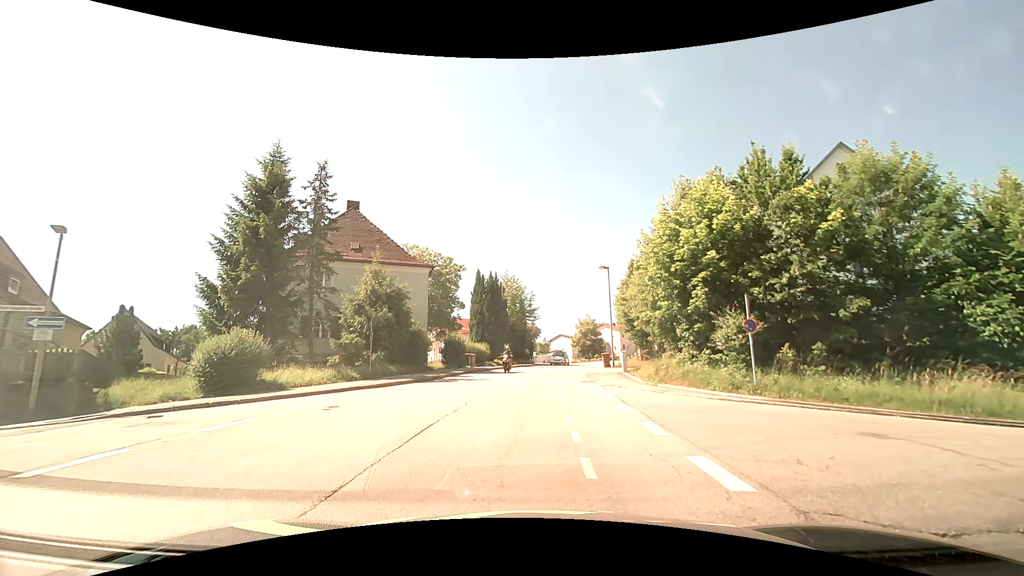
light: Day
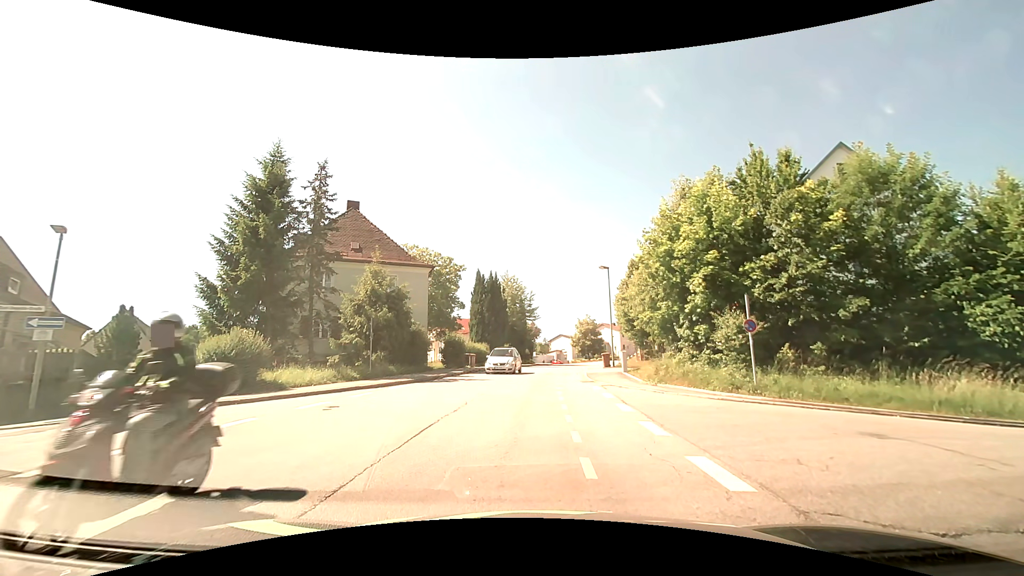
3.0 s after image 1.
(0.0, 0.0) m; 0°
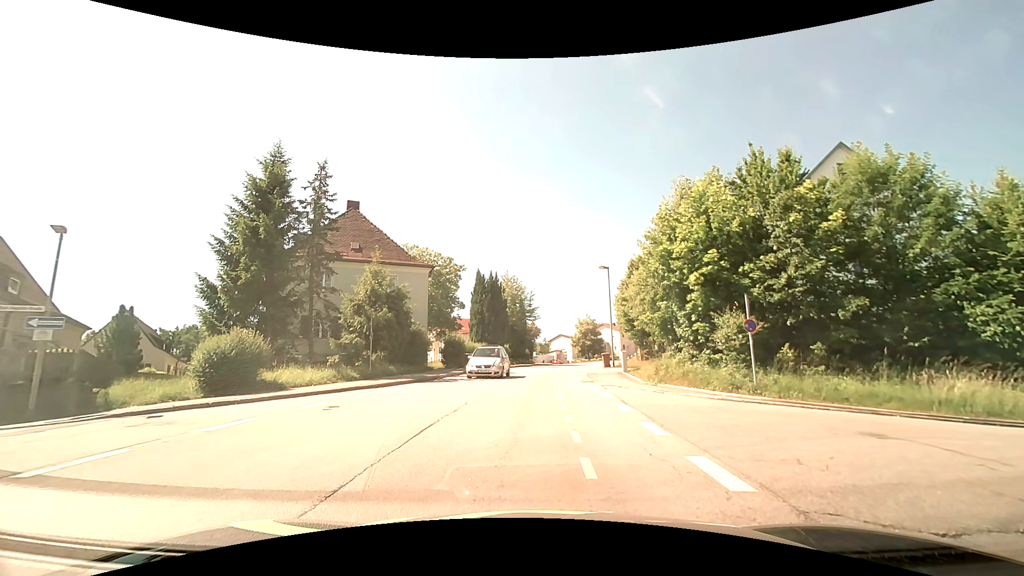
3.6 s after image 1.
(0.0, 0.0) m; 0°
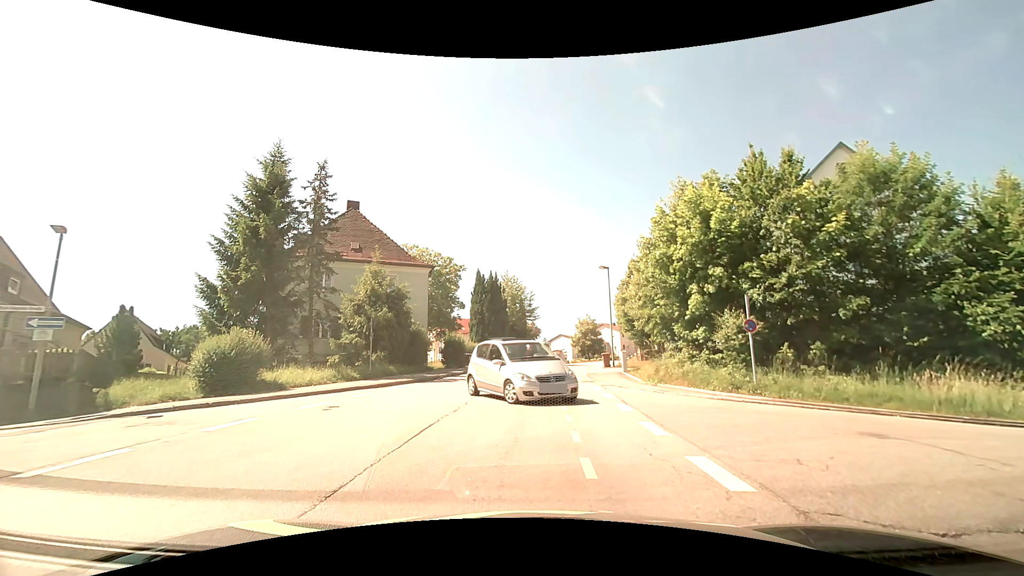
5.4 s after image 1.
(0.0, 0.0) m; 0°
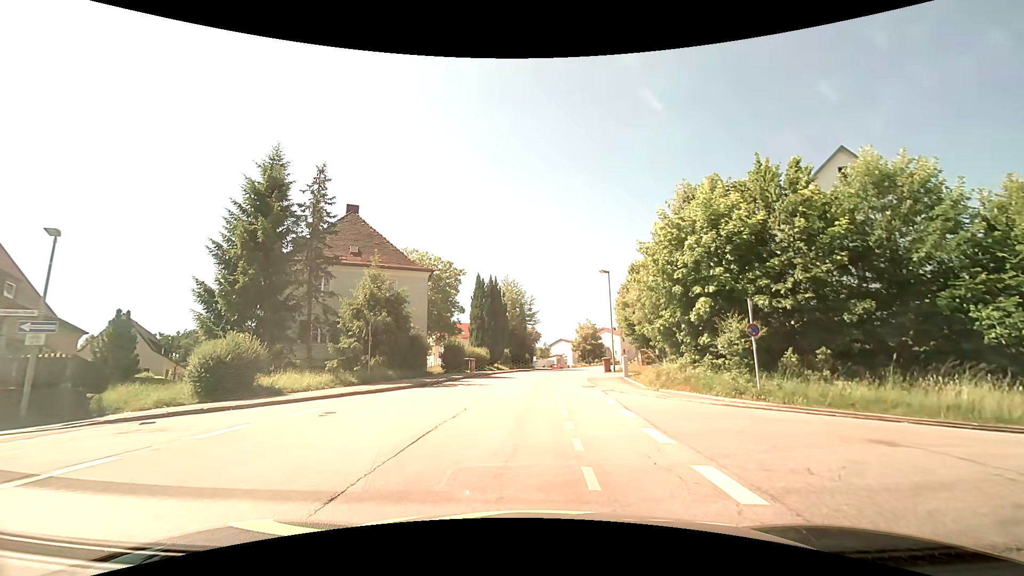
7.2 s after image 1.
(0.0, +0.2) m; 0°
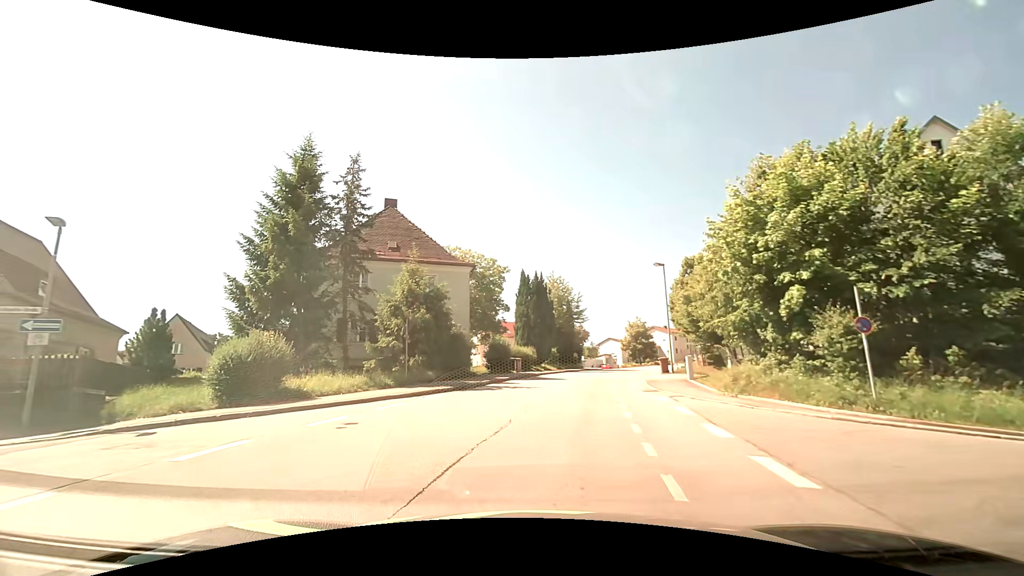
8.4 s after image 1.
(-0.2, +2.3) m; -6°
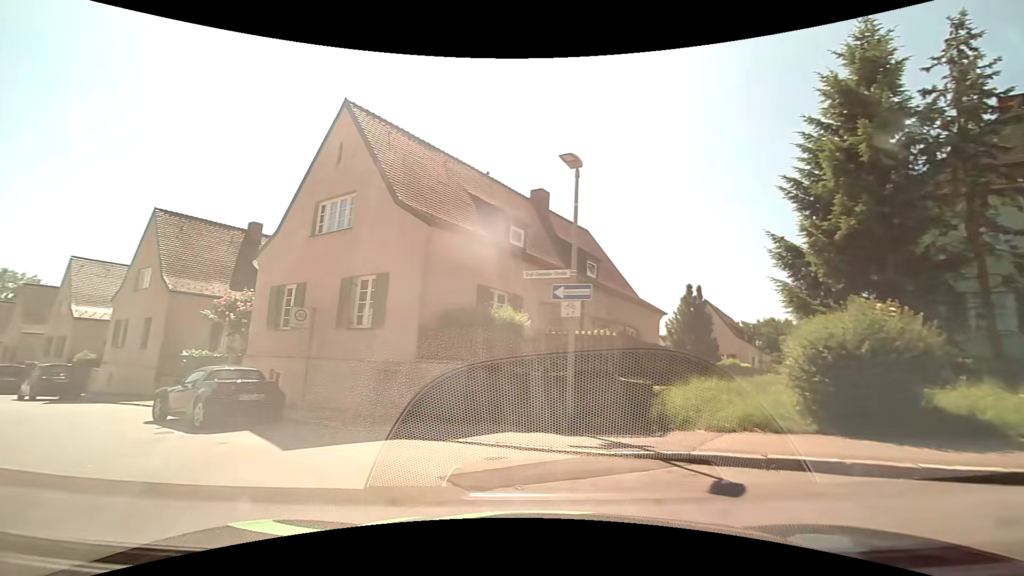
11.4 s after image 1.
(-3.2, +6.1) m; -59°
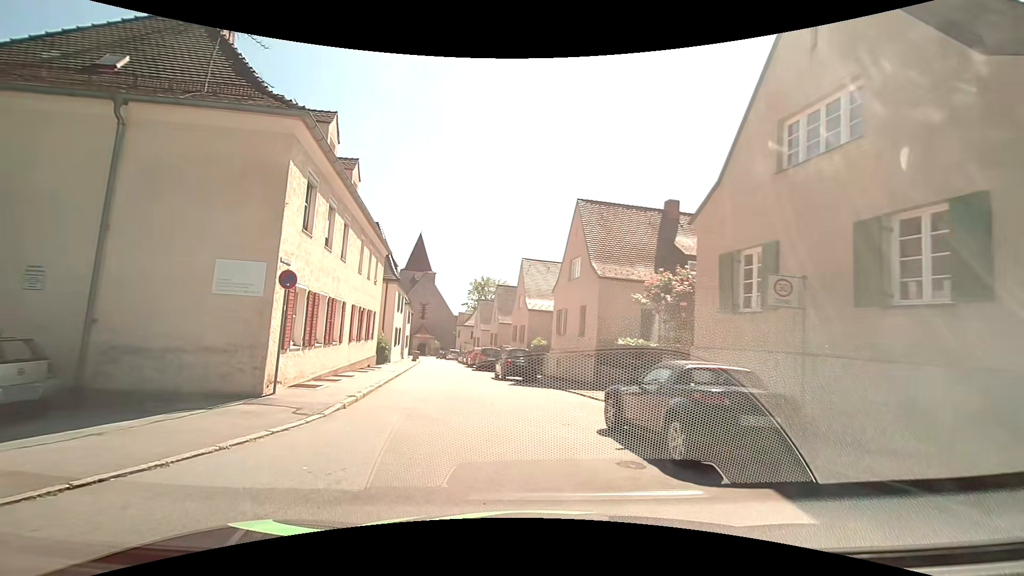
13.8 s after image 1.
(-2.0, +4.9) m; -43°
